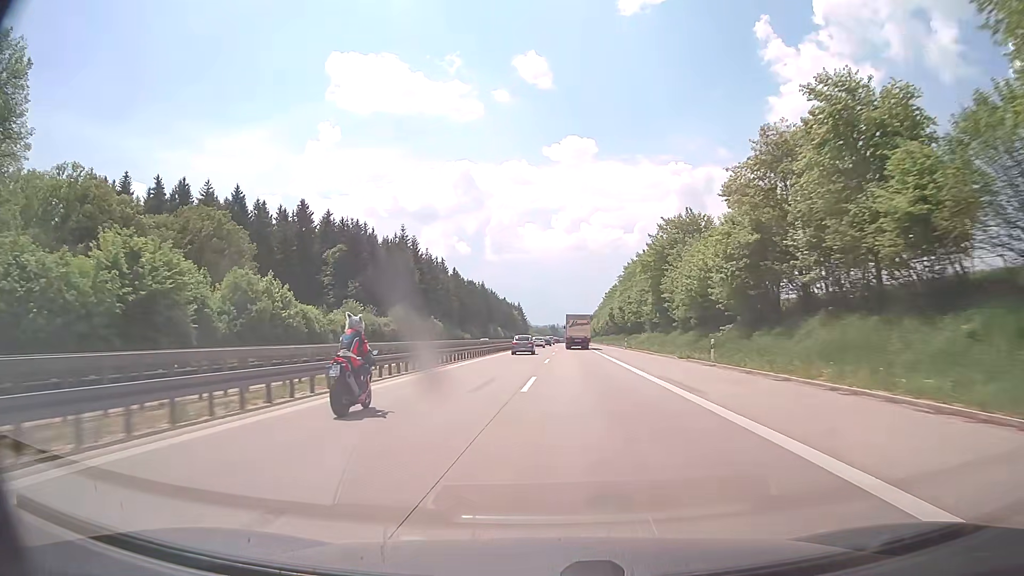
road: motorway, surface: concrete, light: Day
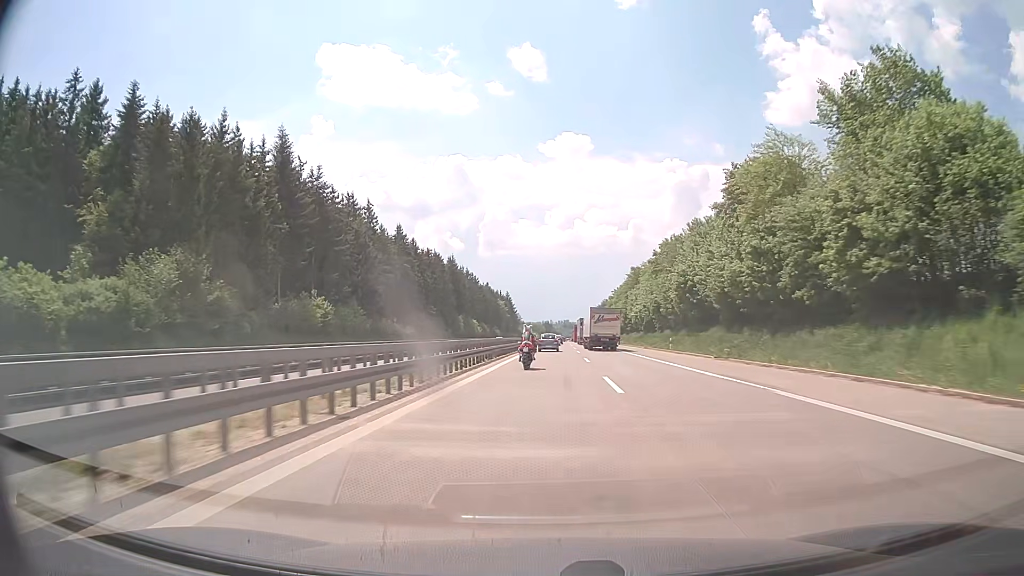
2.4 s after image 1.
(-0.2, +72.9) m; +1°
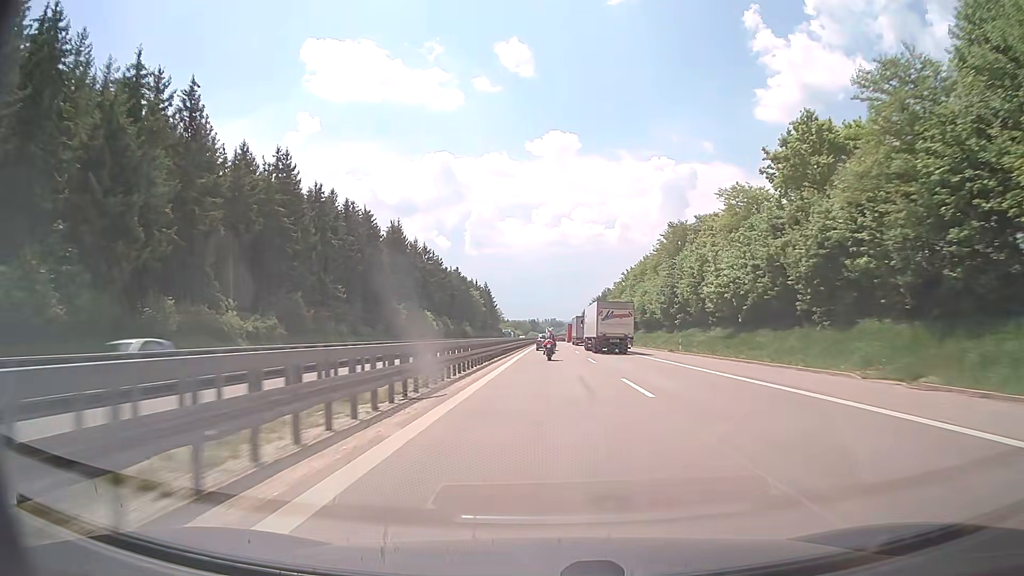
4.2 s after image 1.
(+0.5, +54.9) m; +1°
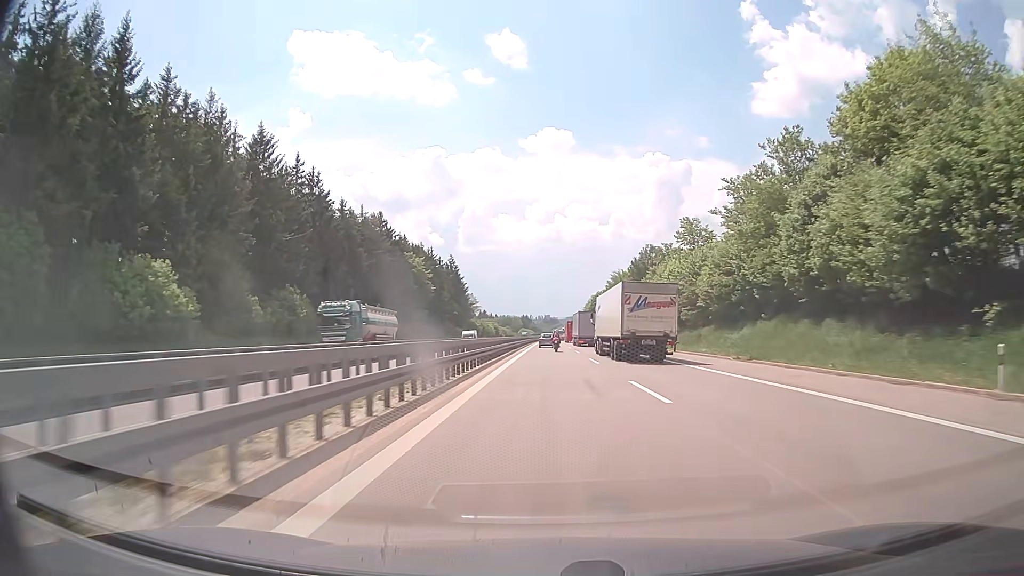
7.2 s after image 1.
(+0.7, +91.2) m; +1°
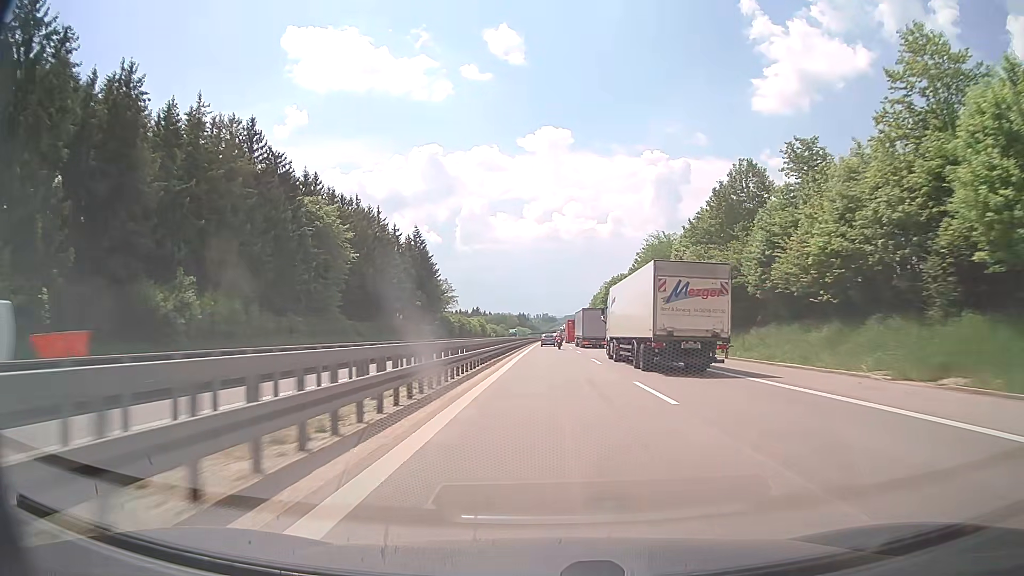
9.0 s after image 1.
(+0.1, +54.1) m; 0°
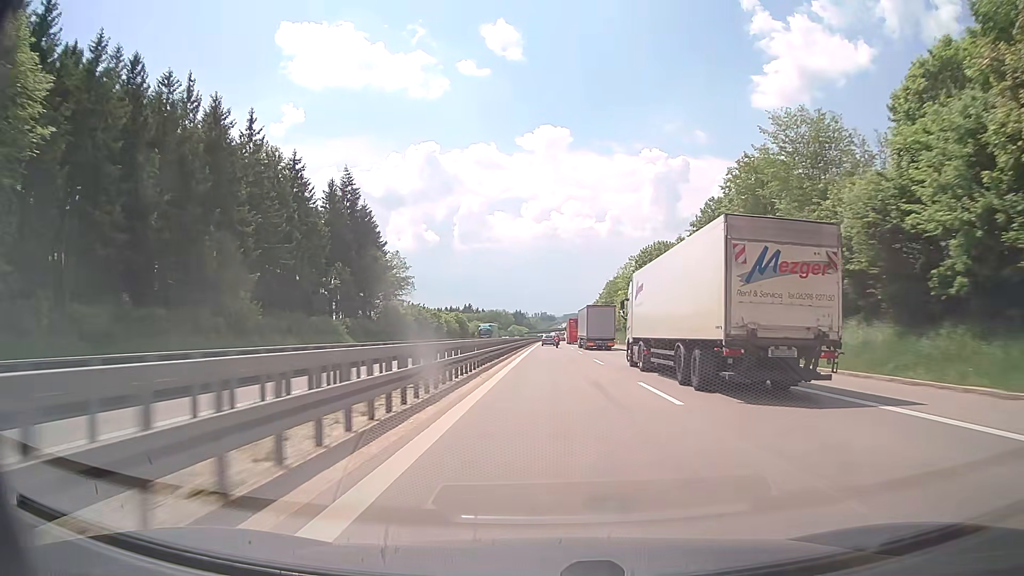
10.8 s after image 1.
(+0.1, +54.2) m; 0°
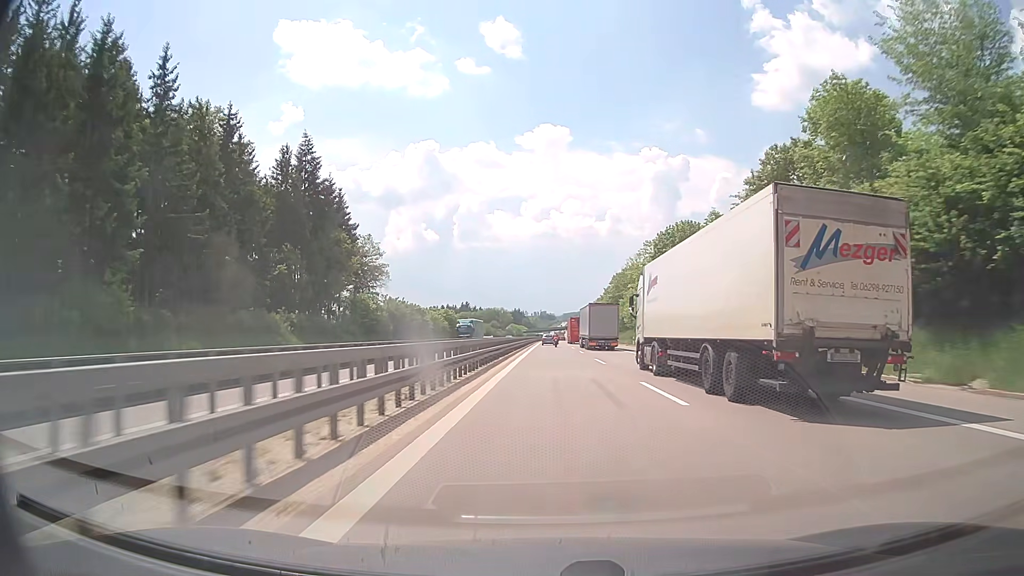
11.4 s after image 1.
(0.0, +18.1) m; 0°
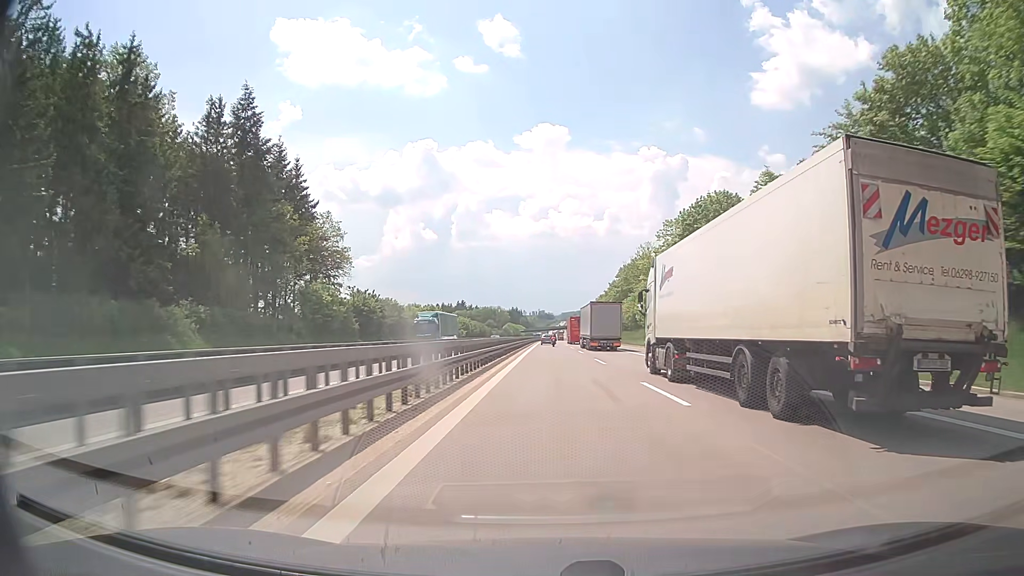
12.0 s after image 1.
(0.0, +18.1) m; 0°
(0, +10) (0, +20) (0, +30) (0, +40) (0, +50) (0, +60) (+1, +70) (+1, +80) (+1, +90) (+1, +100) m
